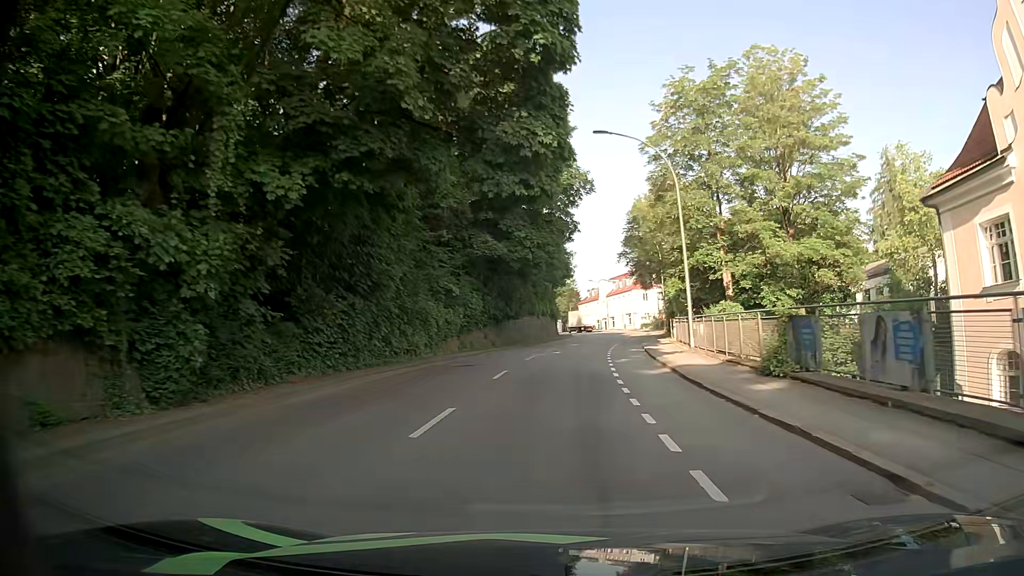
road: tertiary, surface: asphalt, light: Day
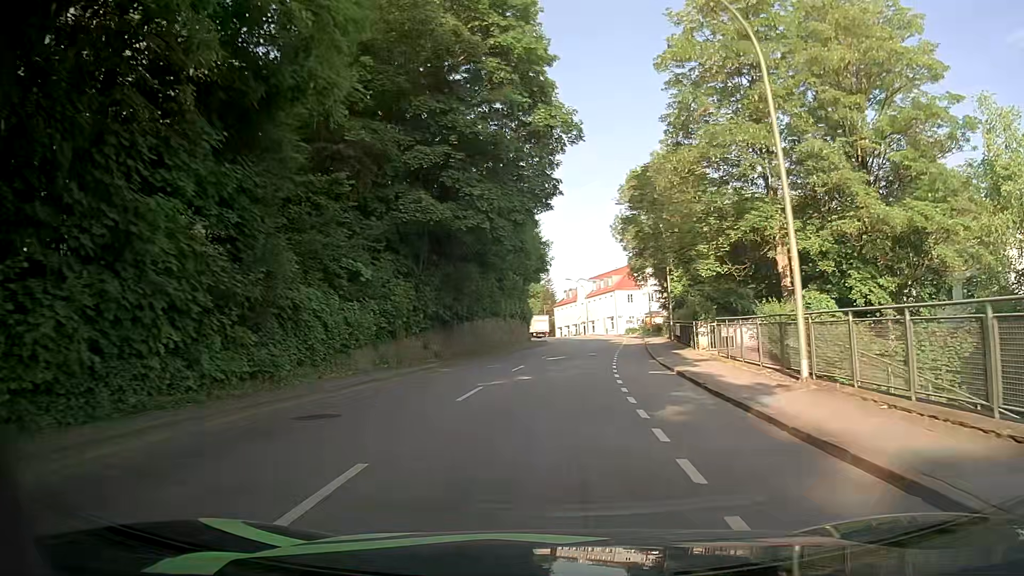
(+0.3, +13.6) m; +1°
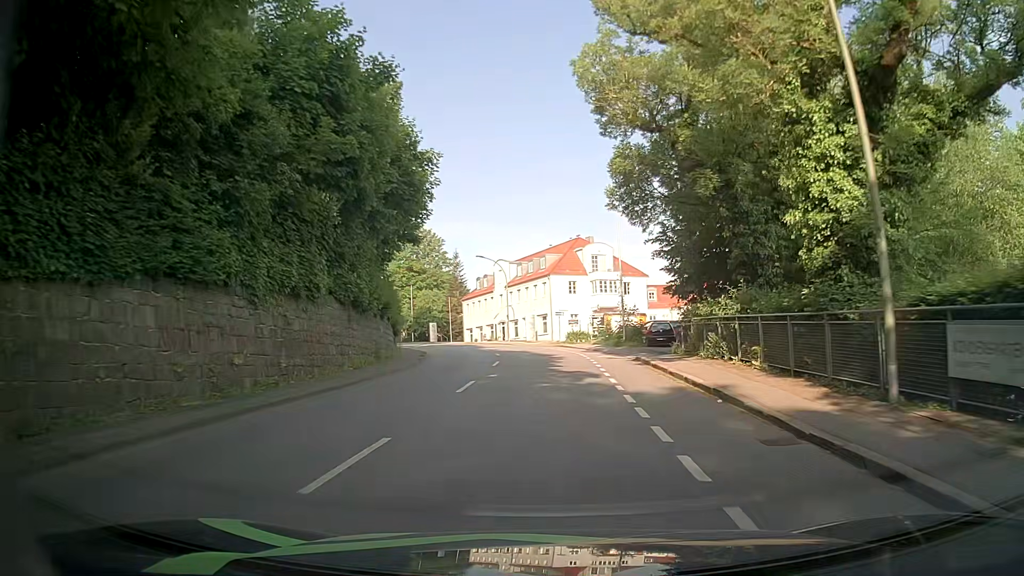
(+2.5, +33.9) m; +7°
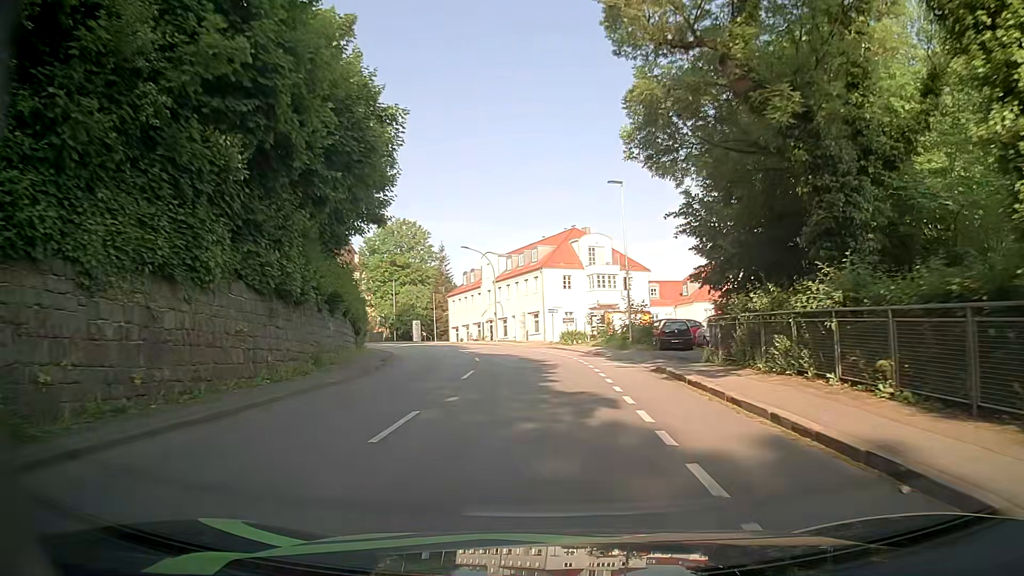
(+0.1, +6.6) m; -1°
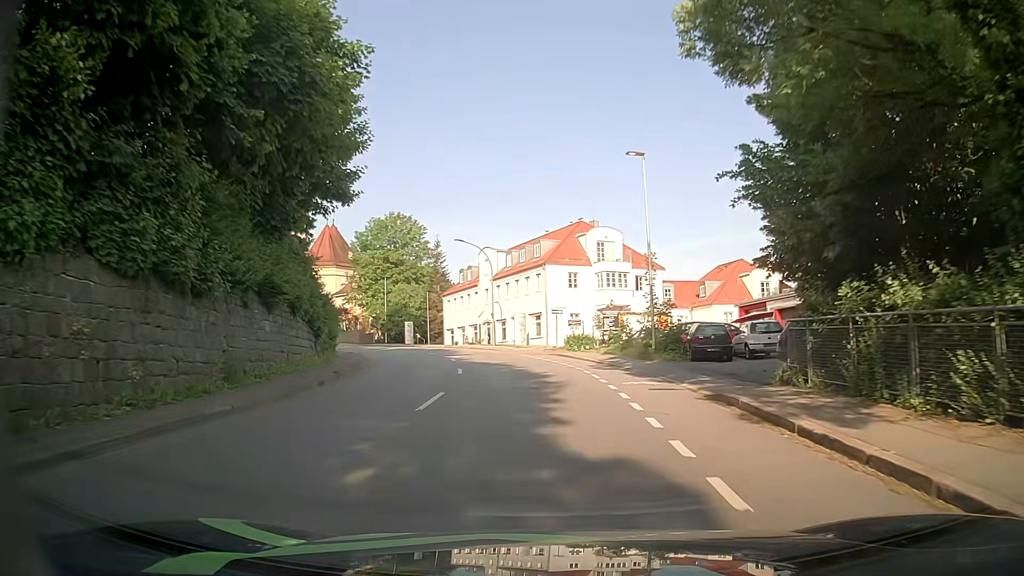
(+0.1, +6.4) m; +2°
(0, +10) (0, +20) (-2, +30) (-4, +40) (-7, +49) (-11, +58) (-16, +67) (-22, +75) (-29, +82) (-36, +89) m
